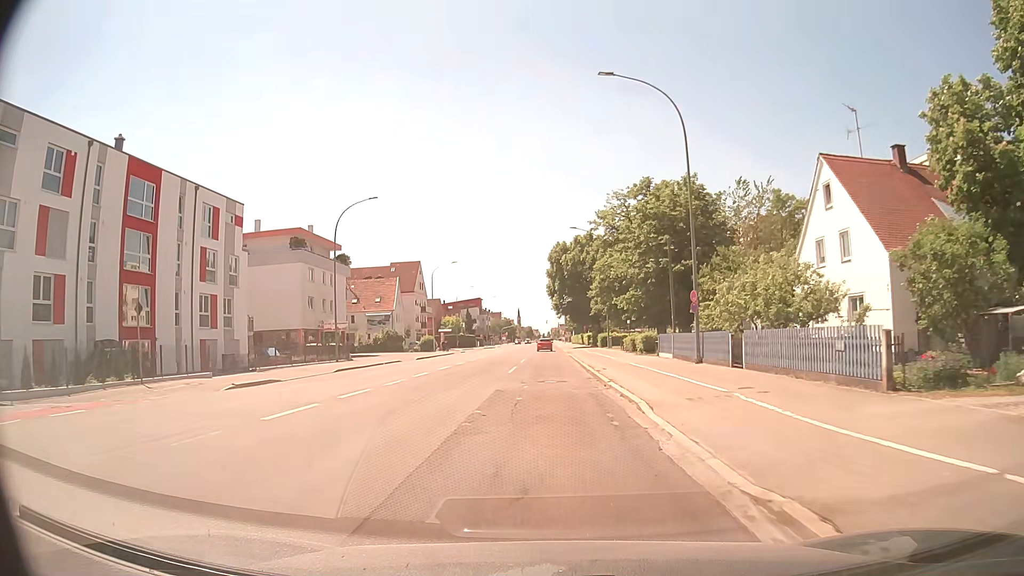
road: tertiary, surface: asphalt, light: Day
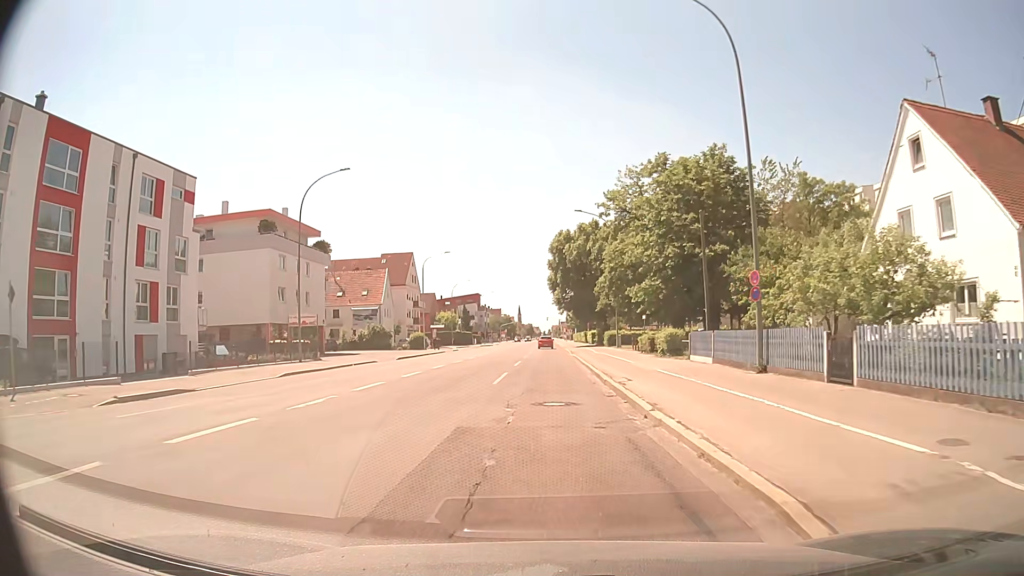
(0.0, +7.9) m; 0°
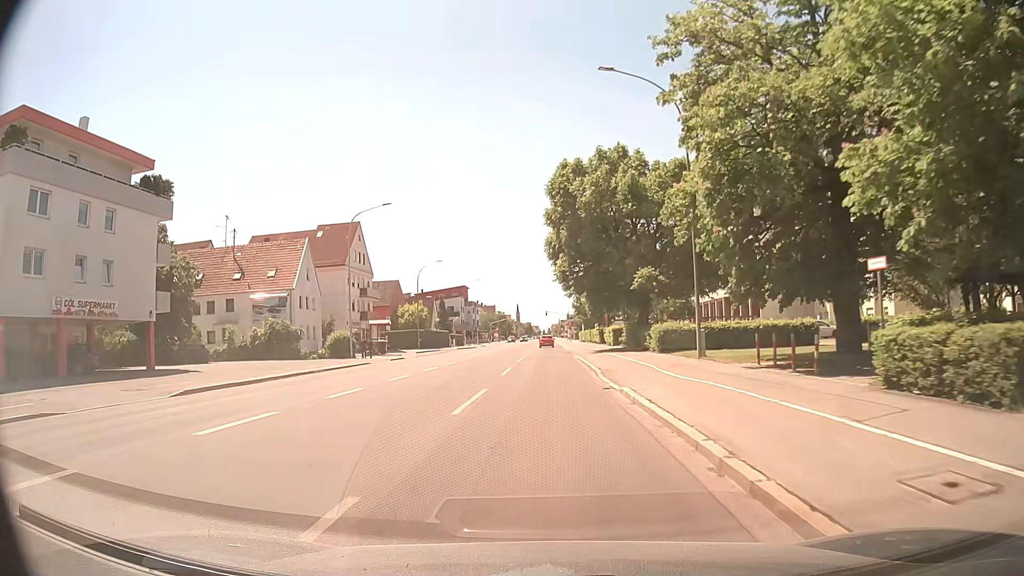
(+0.1, +32.2) m; 0°
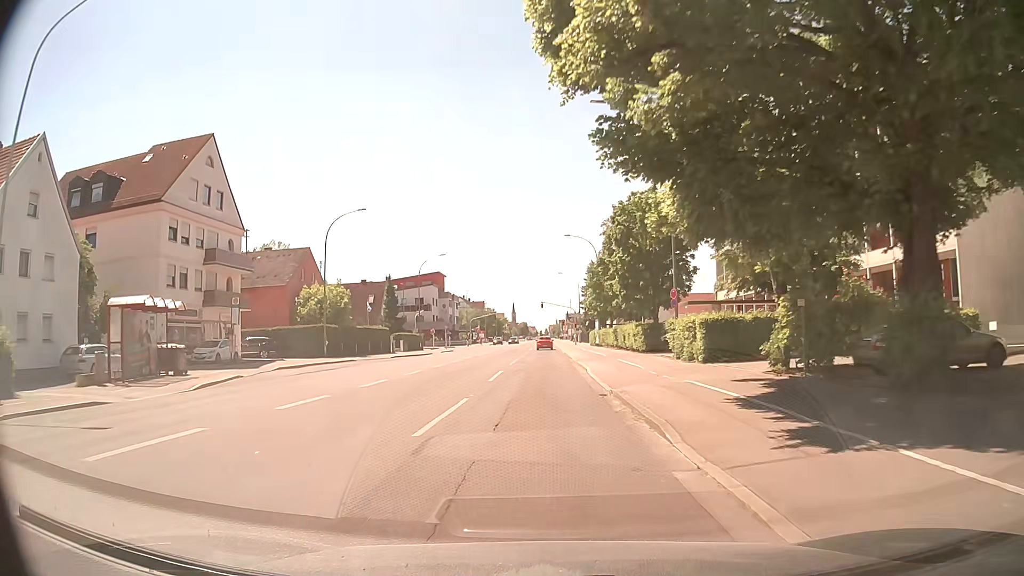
(+0.1, +38.6) m; 0°
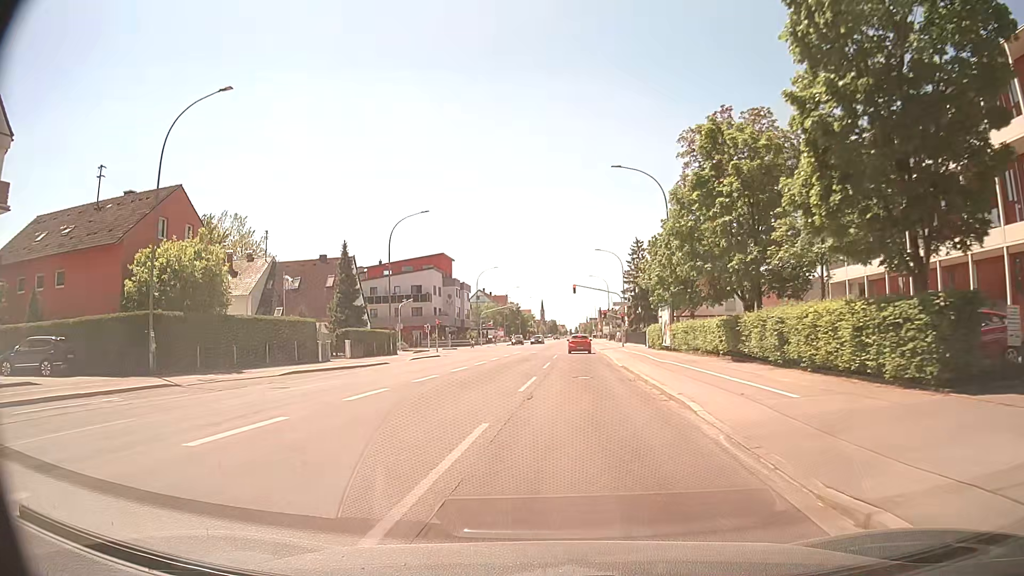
(-0.4, +29.0) m; -3°
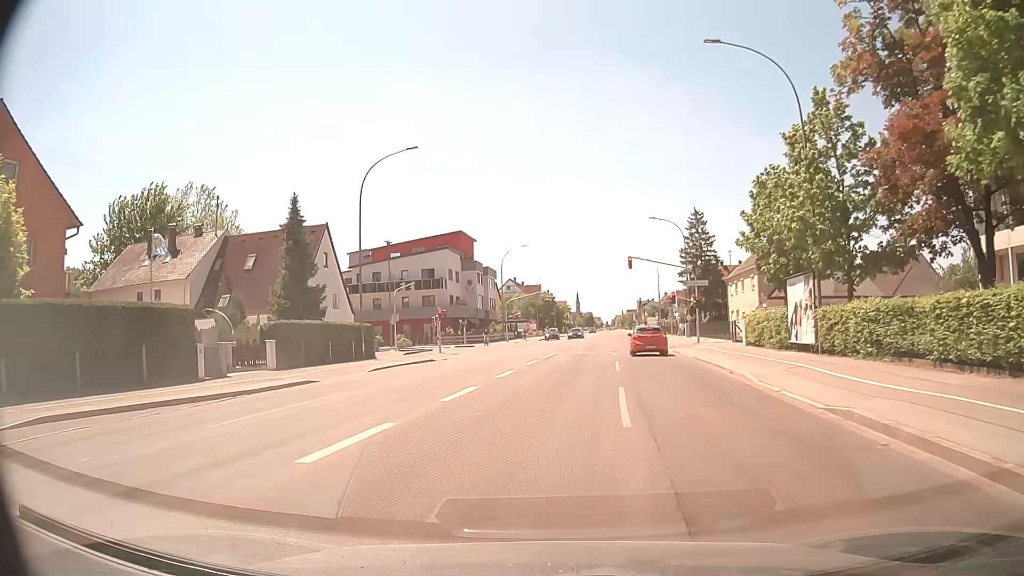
(-0.6, +18.7) m; -3°
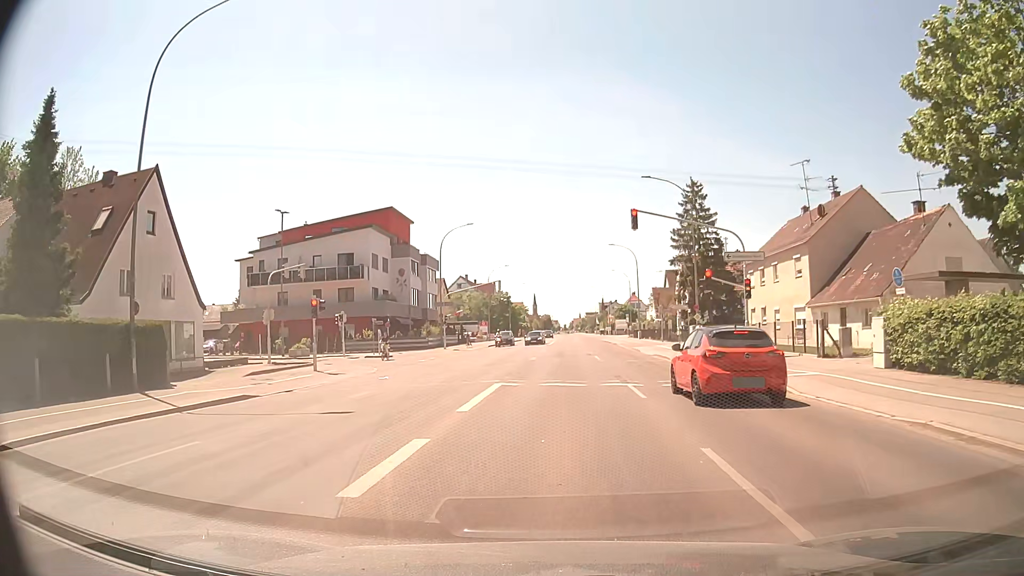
(+0.4, +19.6) m; +3°
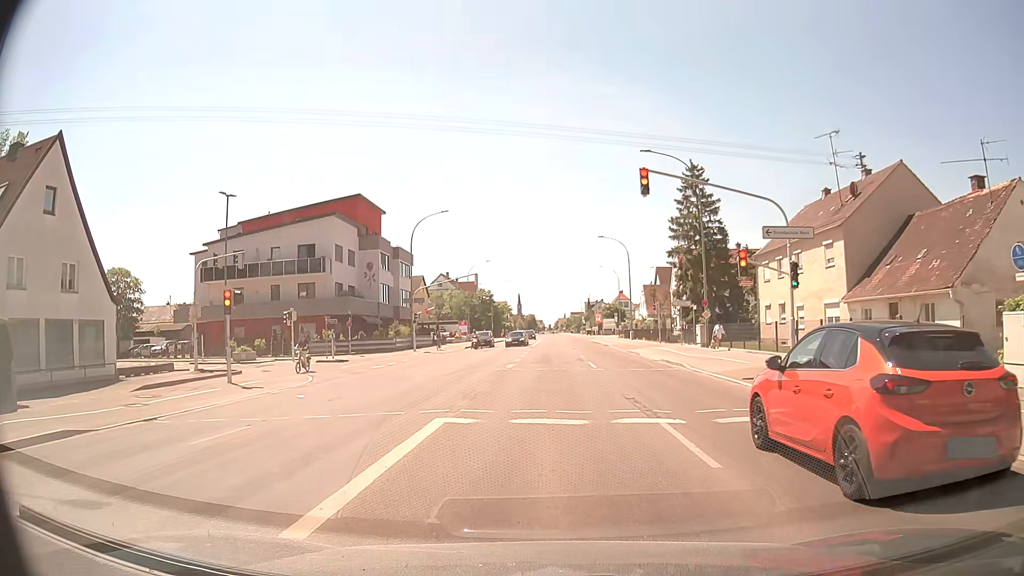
(+0.2, +6.9) m; 0°
(0, +10) (+1, +20) (+1, +30) (+1, +40) (+2, +50) (+2, +60) (+2, +70) (+3, +80) (+3, +90) (+3, +100) m
